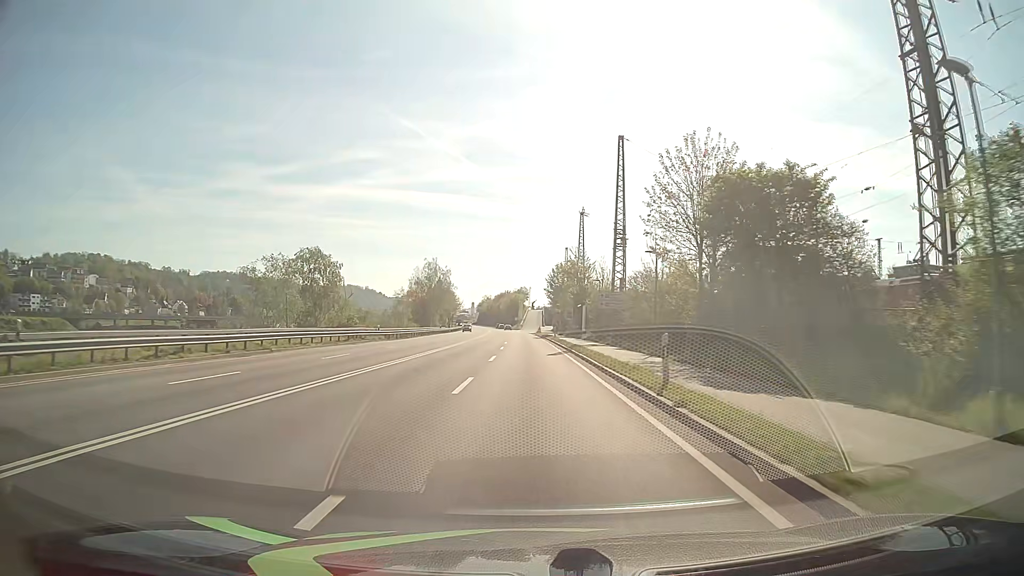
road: primary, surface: asphalt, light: Day
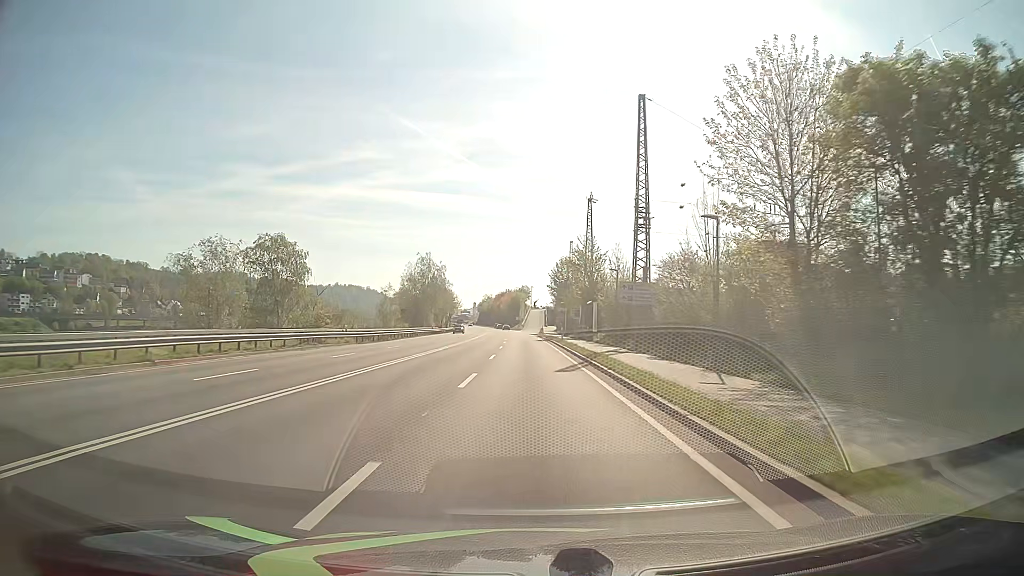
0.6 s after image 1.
(0.0, +10.7) m; 0°
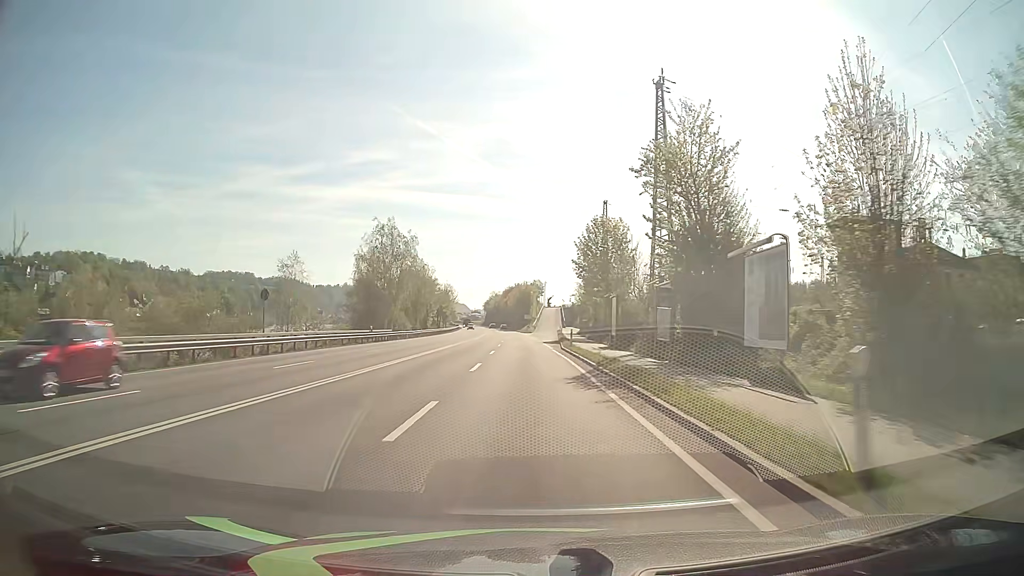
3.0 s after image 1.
(-0.5, +42.9) m; -1°
(0, +10) (0, +20) (0, +30) (0, +40) (-1, +50) (-1, +60) (-1, +70) (-2, +80) (-2, +90) (-2, +100) m
